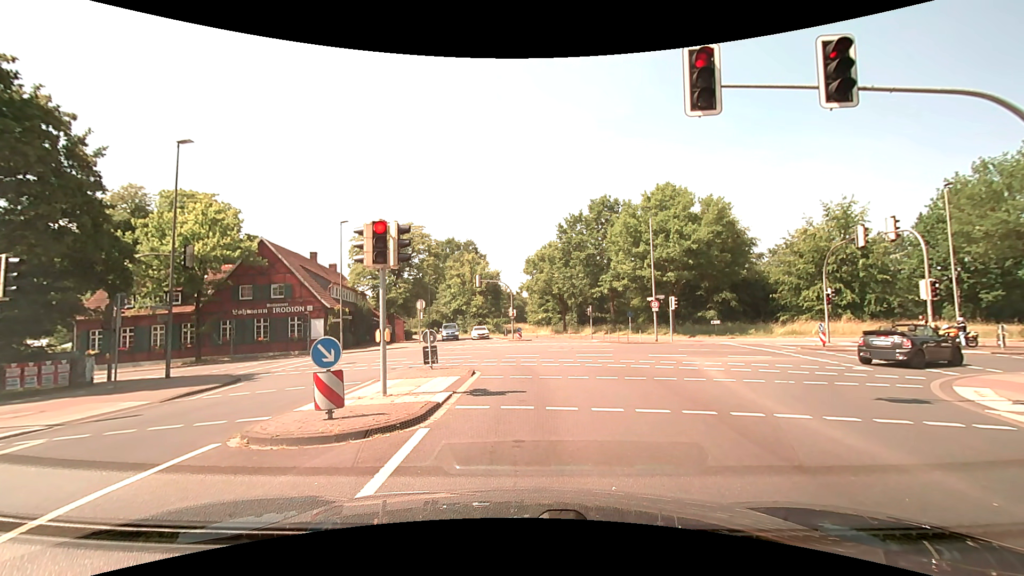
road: secondary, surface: asphalt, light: Day
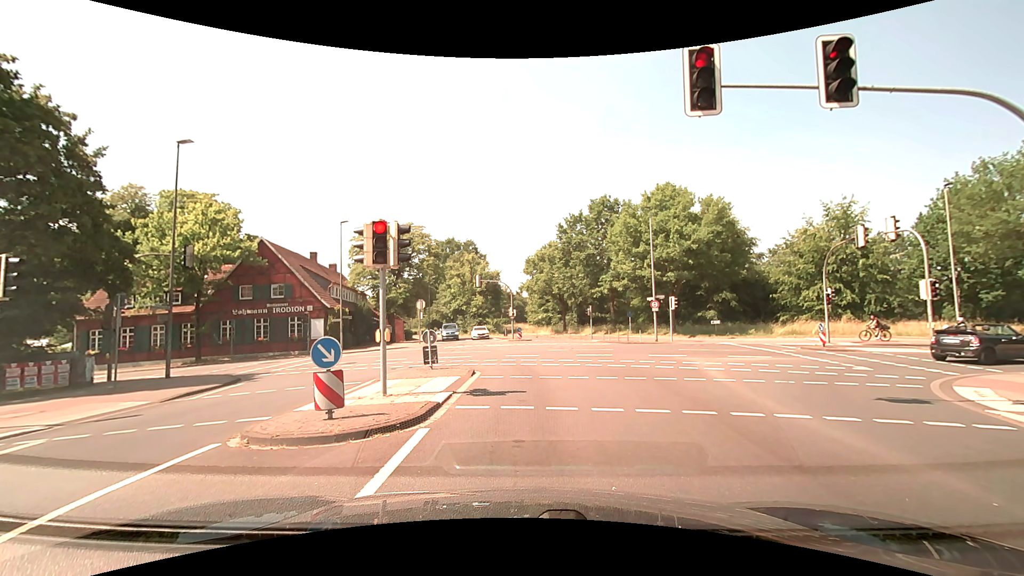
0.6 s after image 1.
(0.0, 0.0) m; 0°
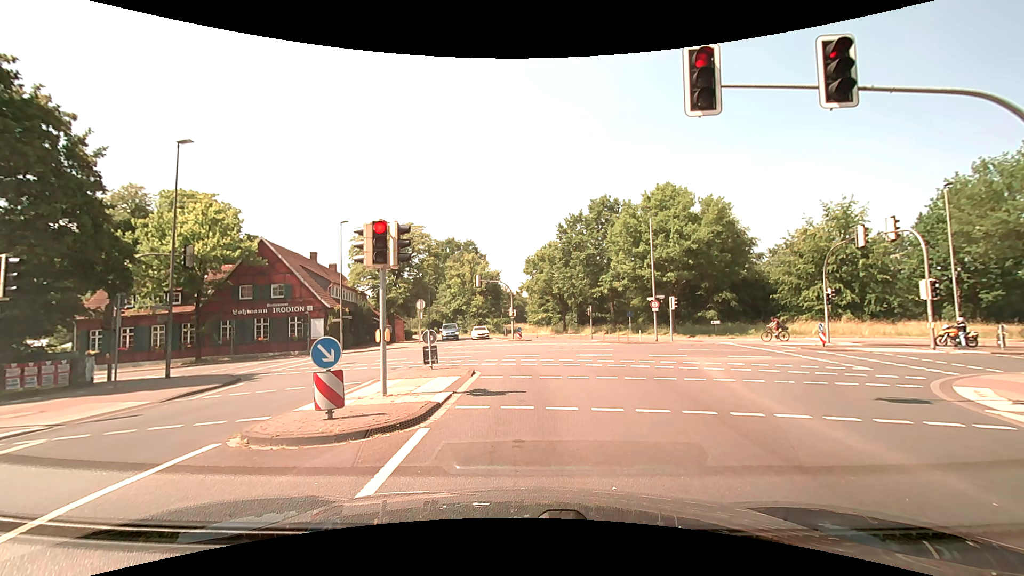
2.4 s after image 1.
(0.0, 0.0) m; 0°
